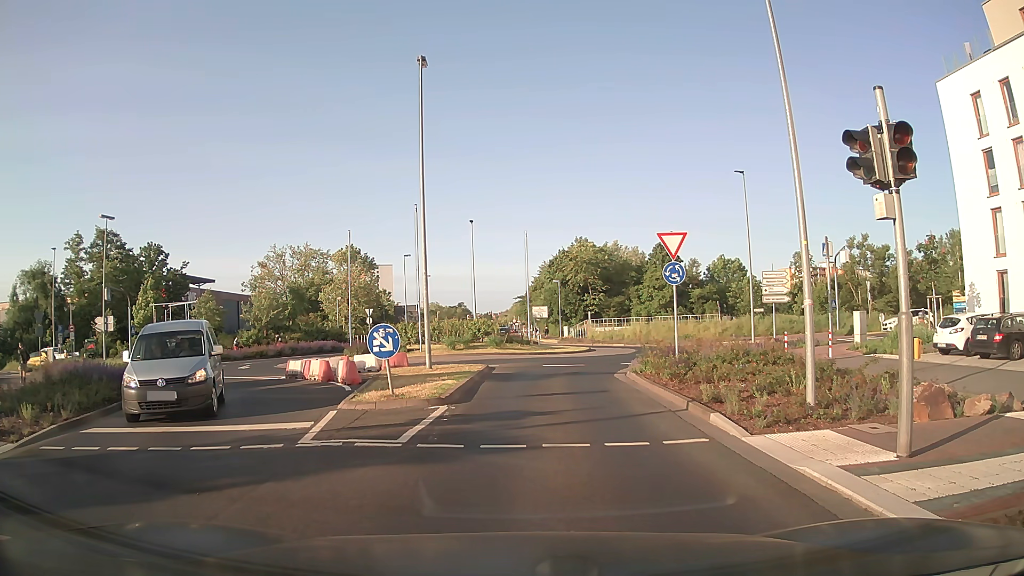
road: secondary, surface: asphalt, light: Day
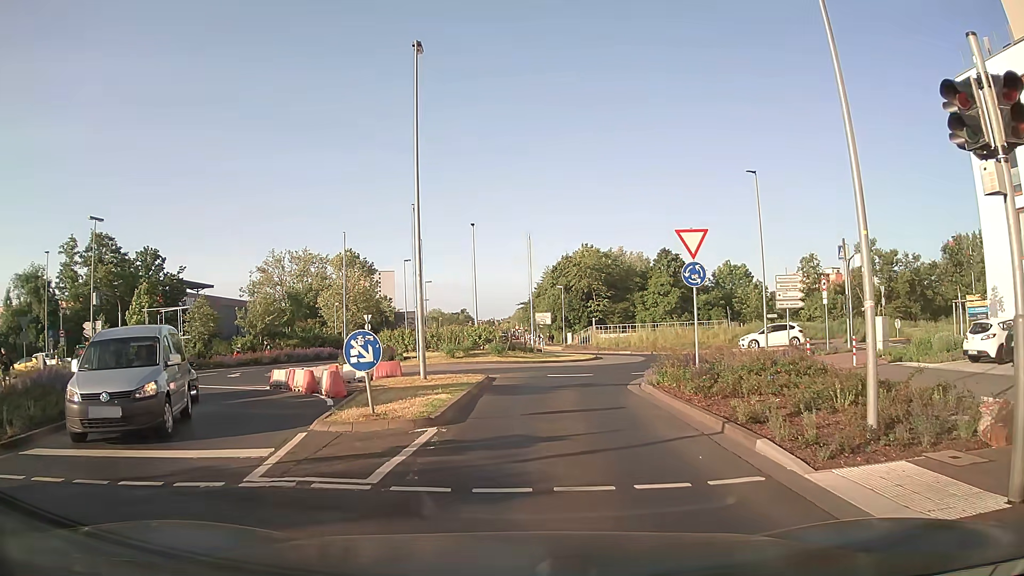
(0.0, +2.0) m; 0°
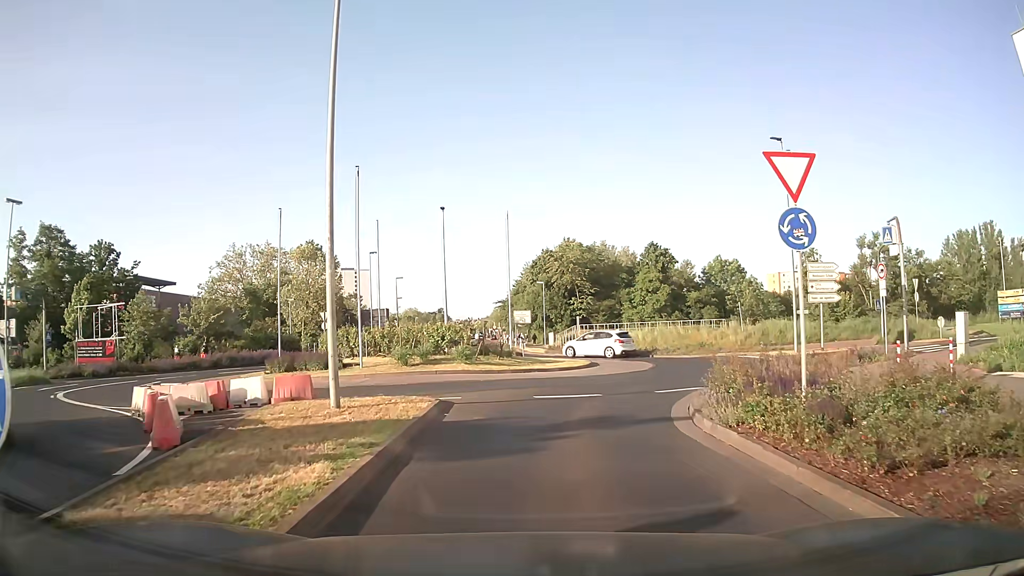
(+0.1, +7.6) m; +2°
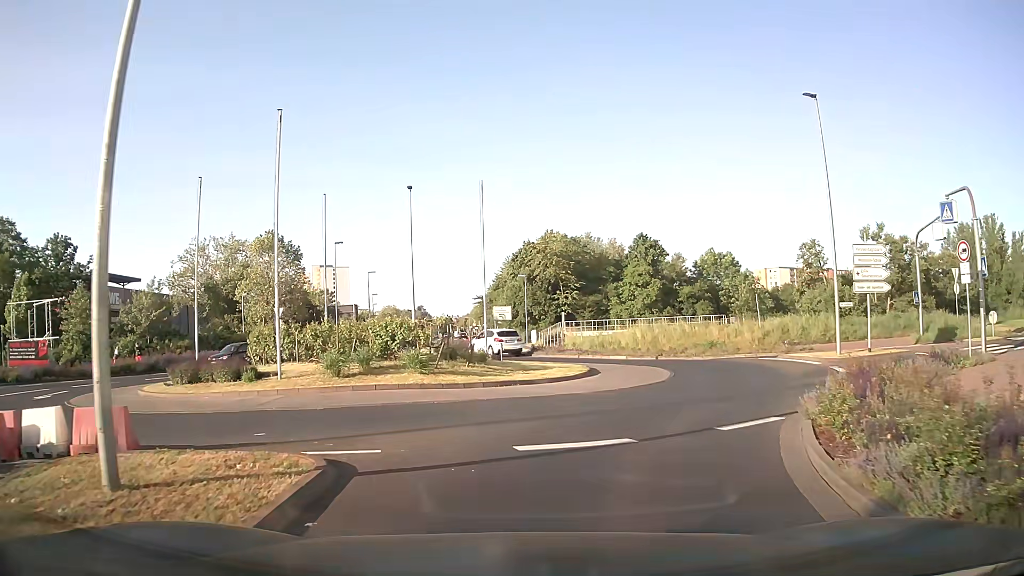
(+0.1, +6.5) m; +1°
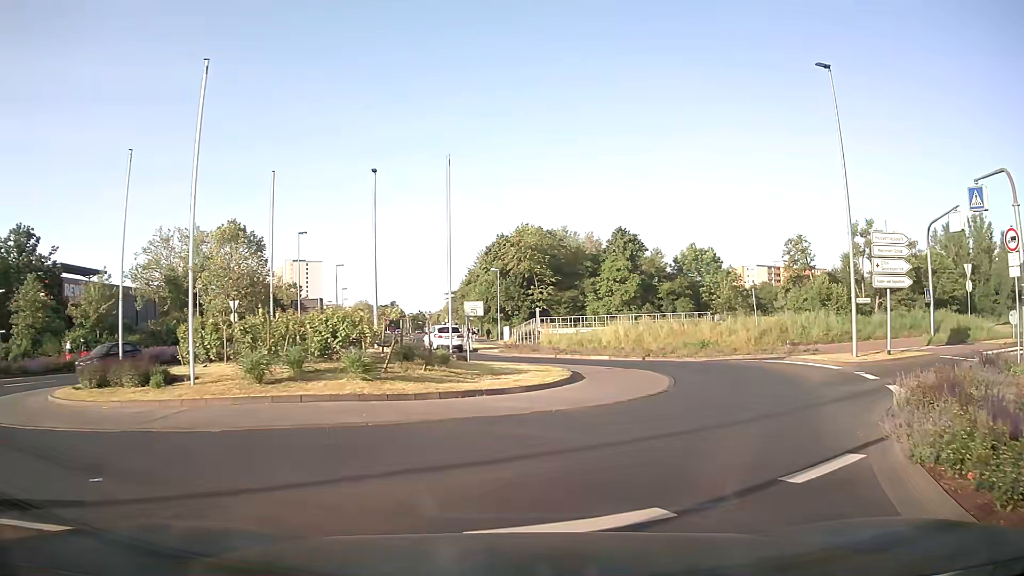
(0.0, +3.5) m; +3°
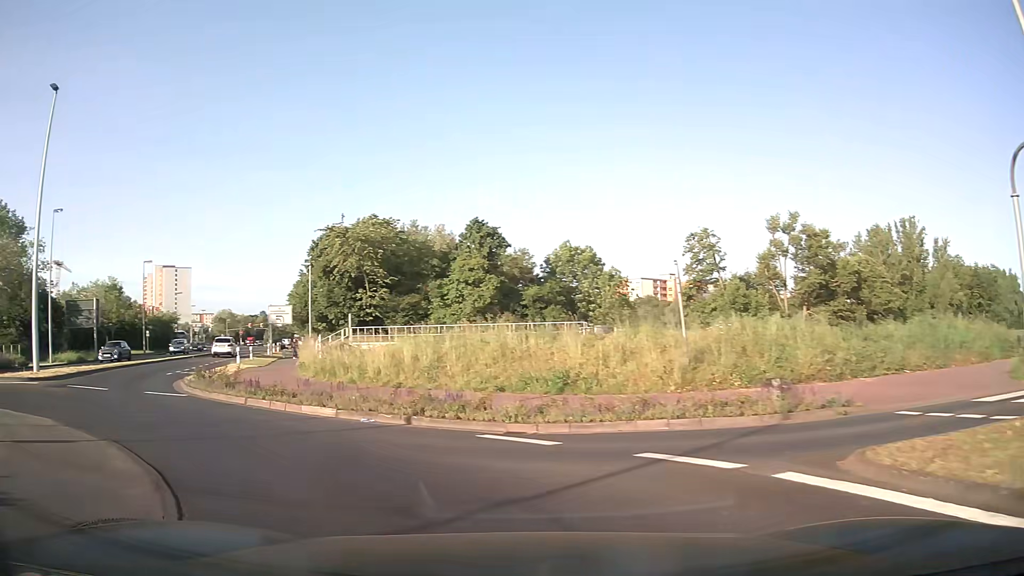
(+4.7, +17.0) m; +8°
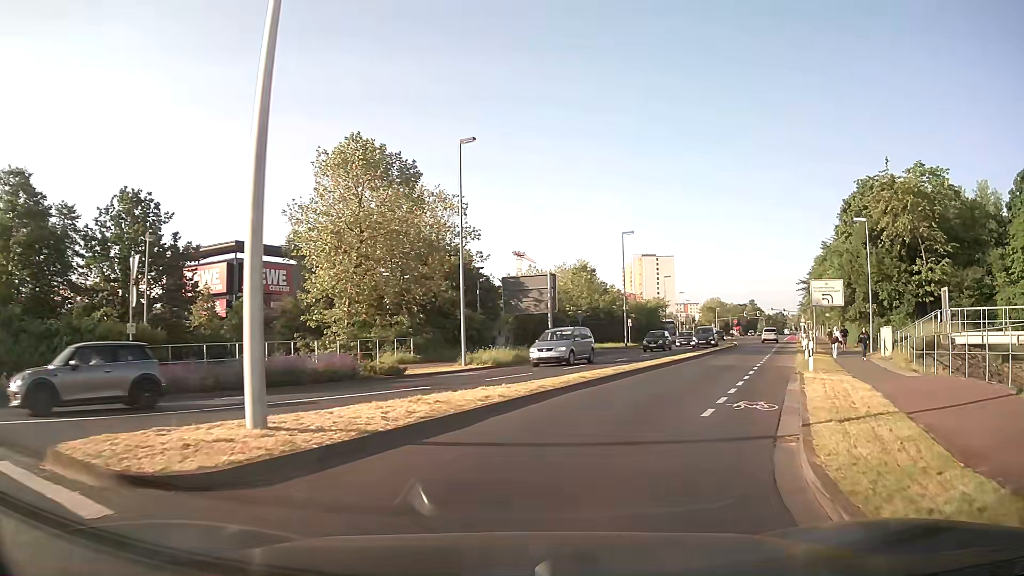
(-8.0, +15.2) m; -39°
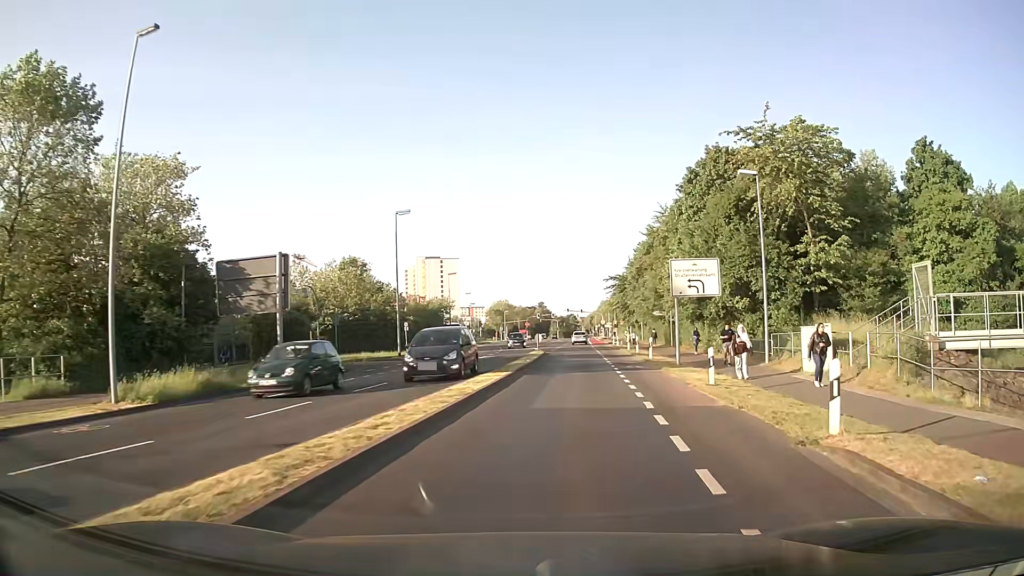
(+2.4, +13.3) m; +18°
